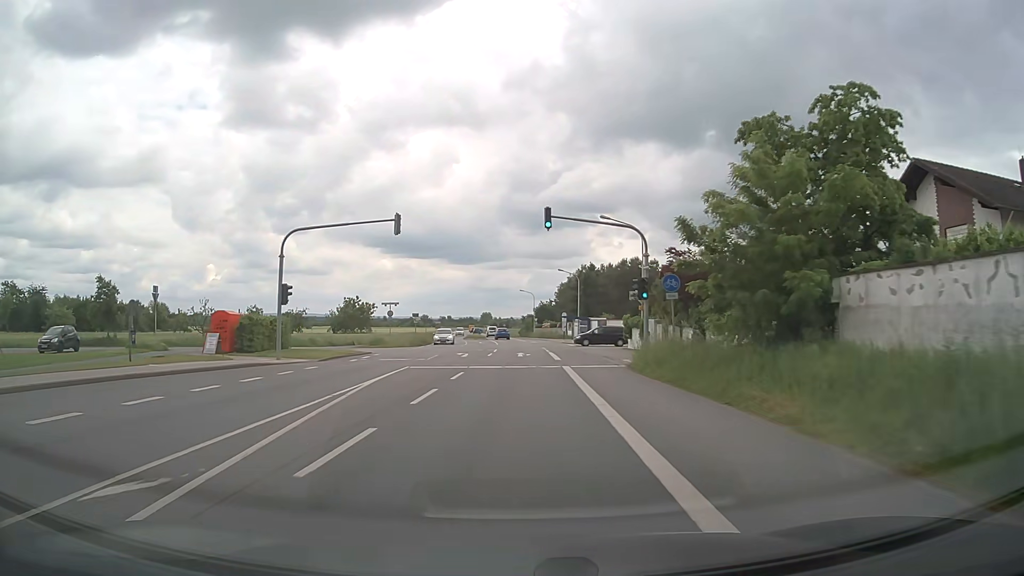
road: primary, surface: asphalt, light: Day
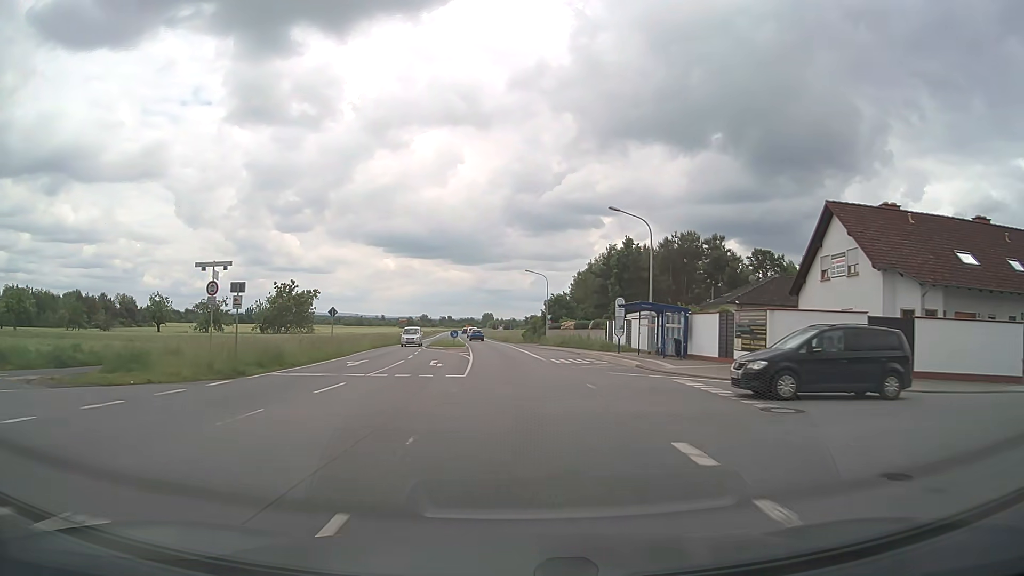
(0.0, +39.9) m; 0°
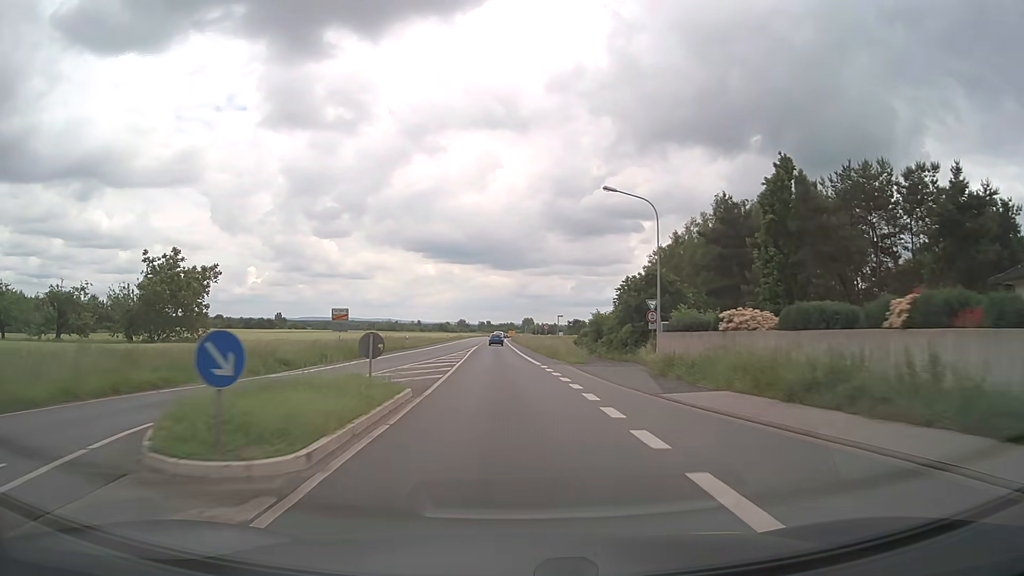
(-1.1, +43.5) m; -3°
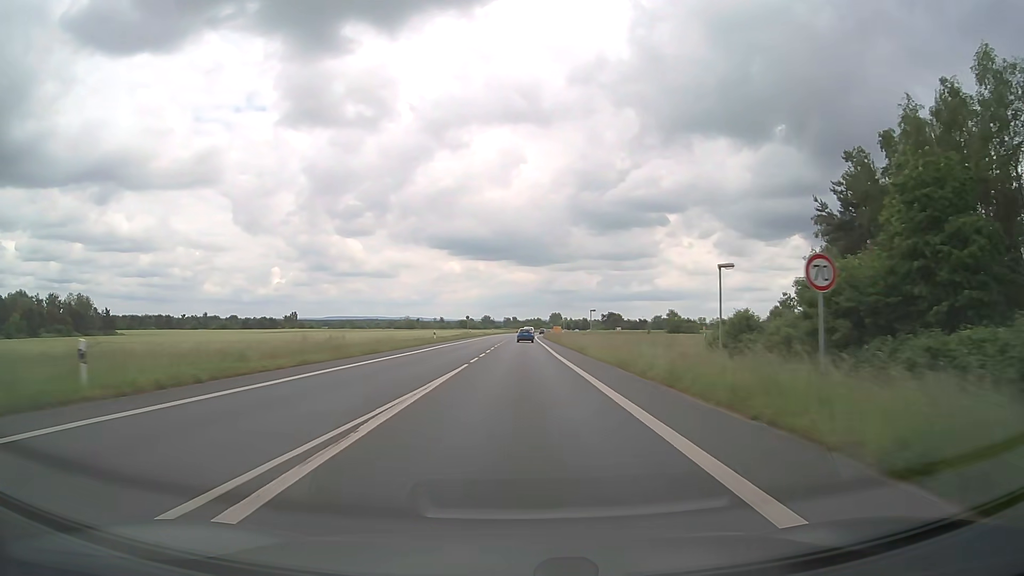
(-1.6, +53.2) m; -2°
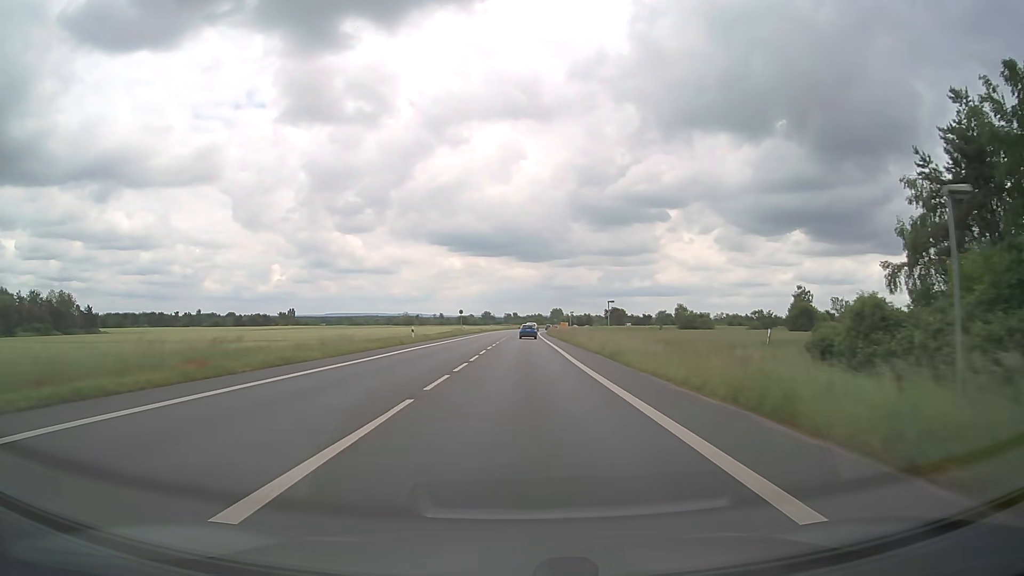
(0.0, +13.8) m; 0°
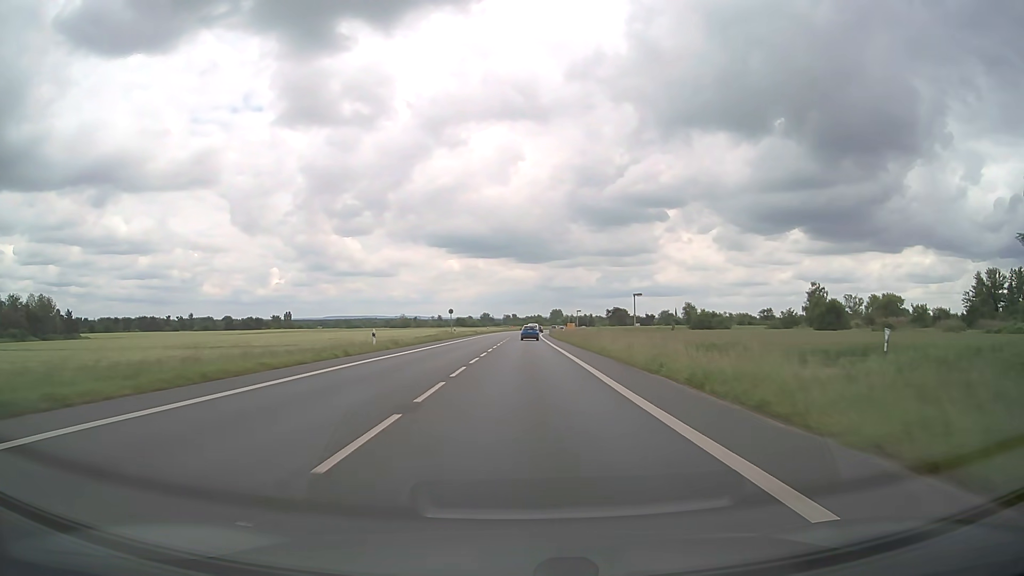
(0.0, +13.6) m; 0°
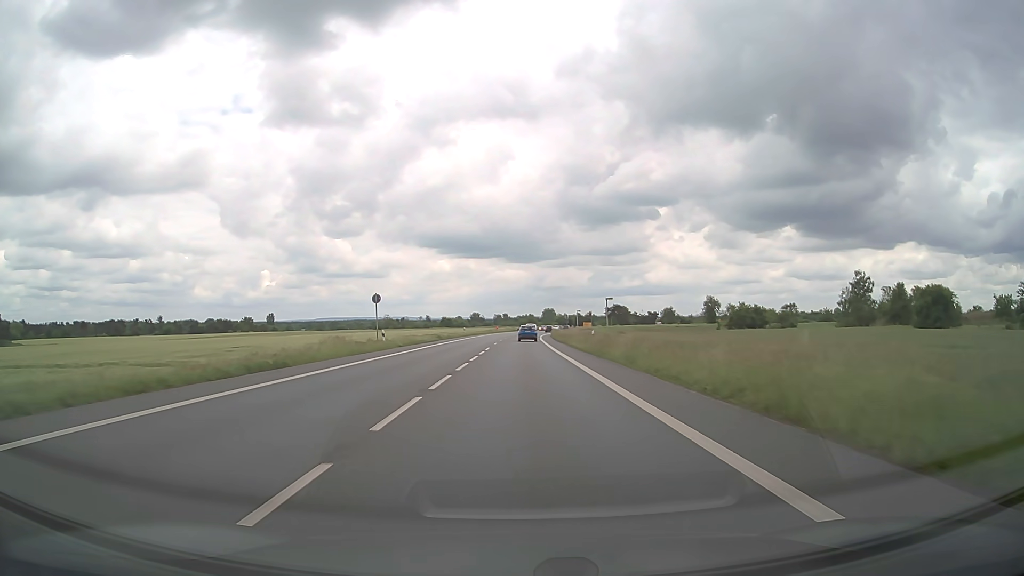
(+0.3, +39.4) m; +1°
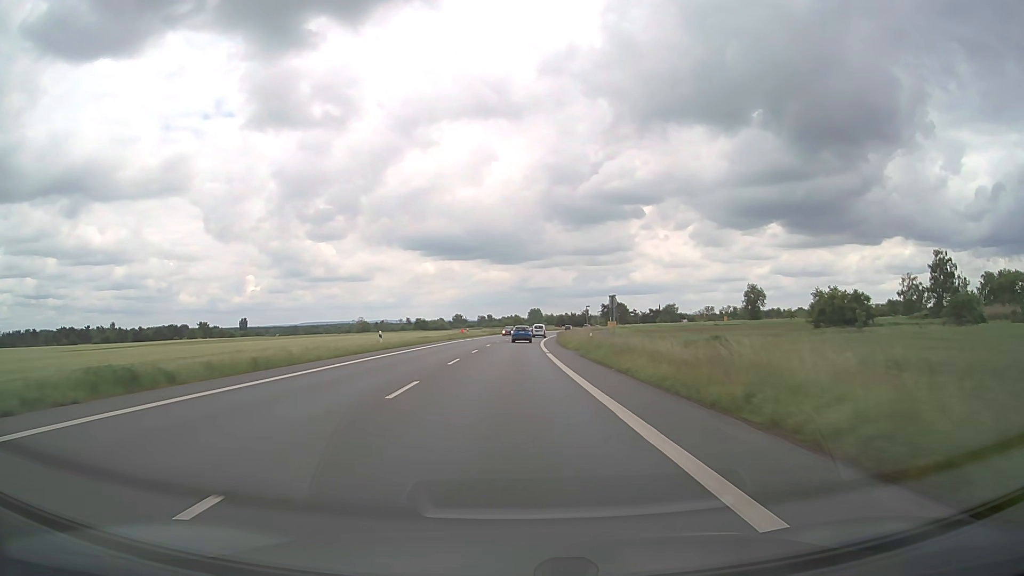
(+0.5, +50.6) m; +1°
(0, +10) (0, +20) (0, +30) (0, +40) (0, +50) (+1, +60) (+1, +70) (+1, +80) (+2, +90) (+3, +100) m
